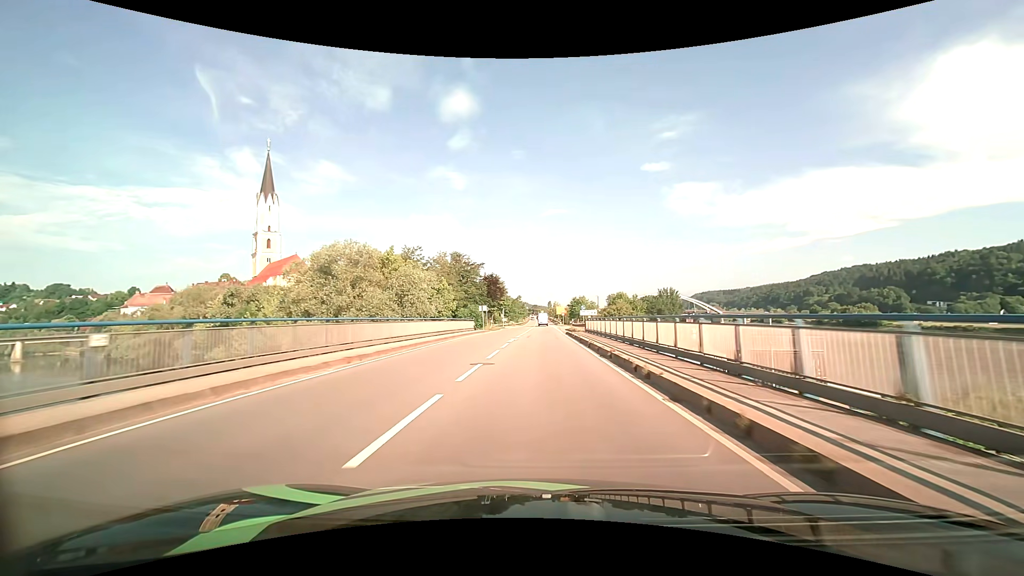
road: primary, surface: asphalt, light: Day
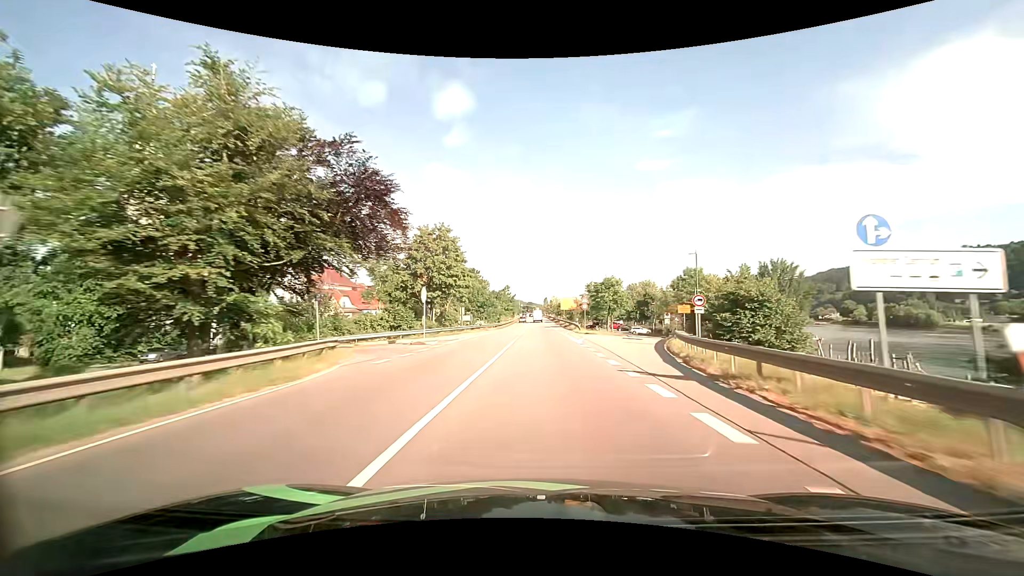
(+0.2, +58.5) m; +1°
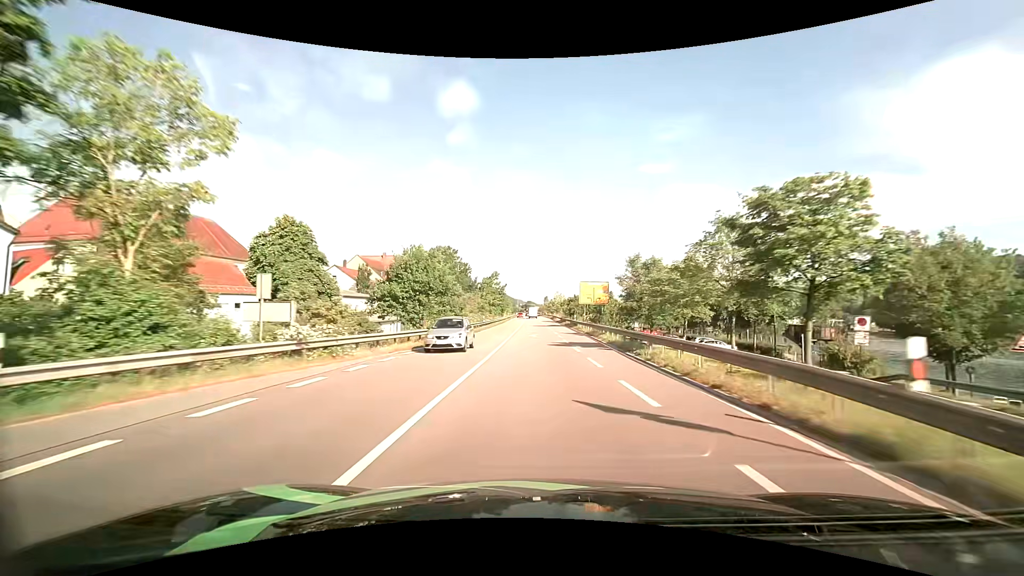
(0.0, +46.7) m; 0°
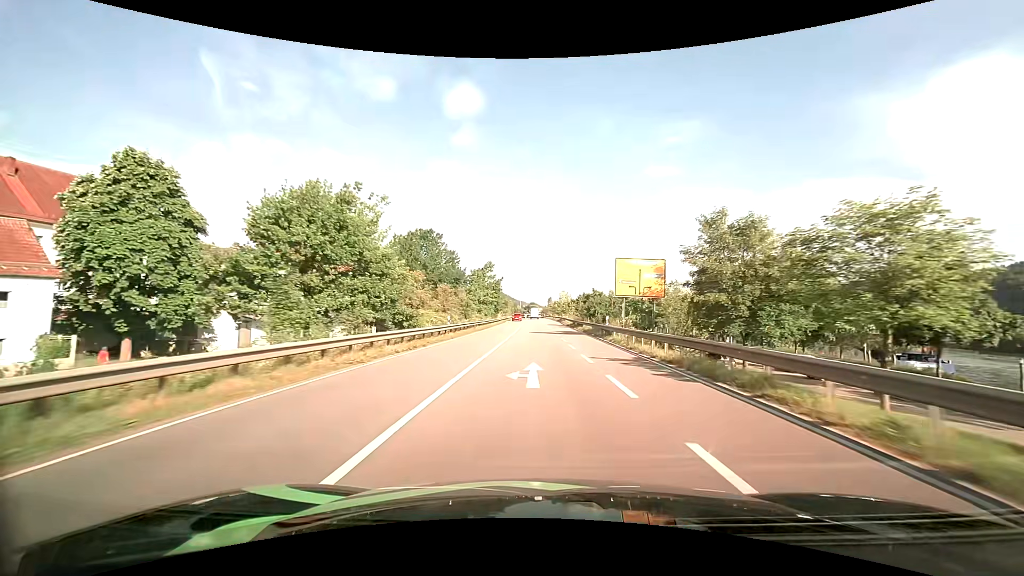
(-0.1, +23.4) m; 0°
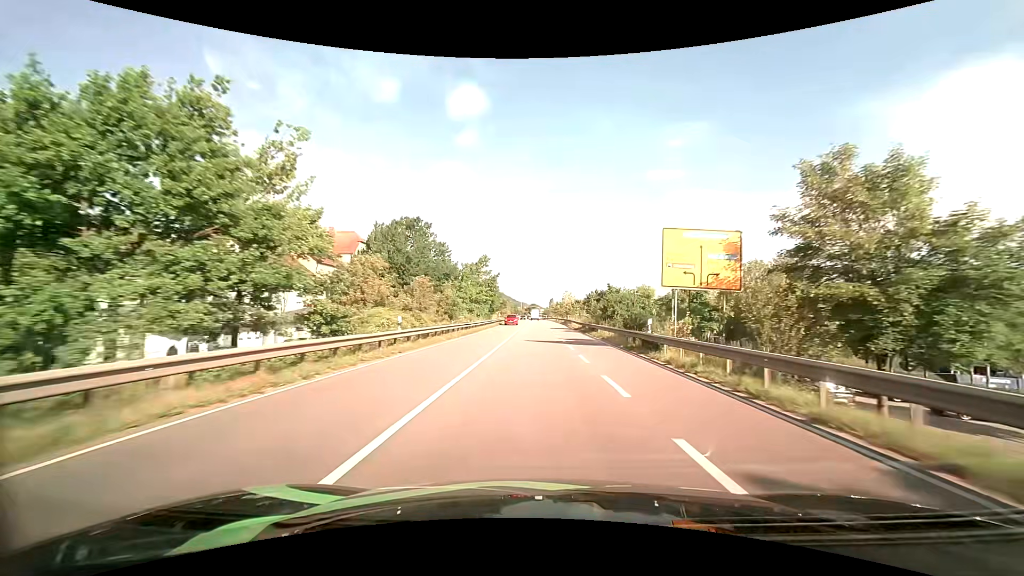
(0.0, +11.7) m; 0°
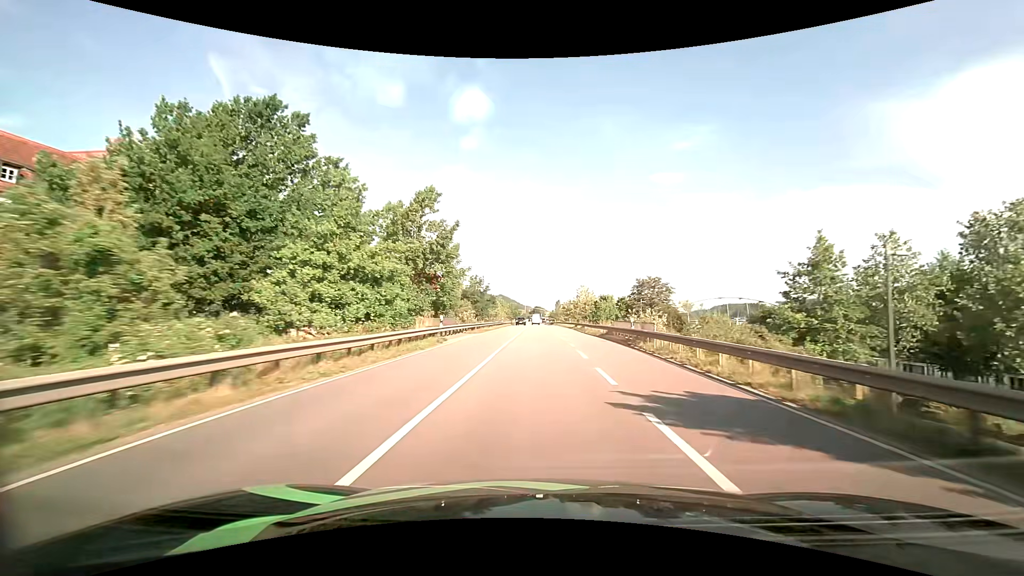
(-0.2, +46.4) m; 0°
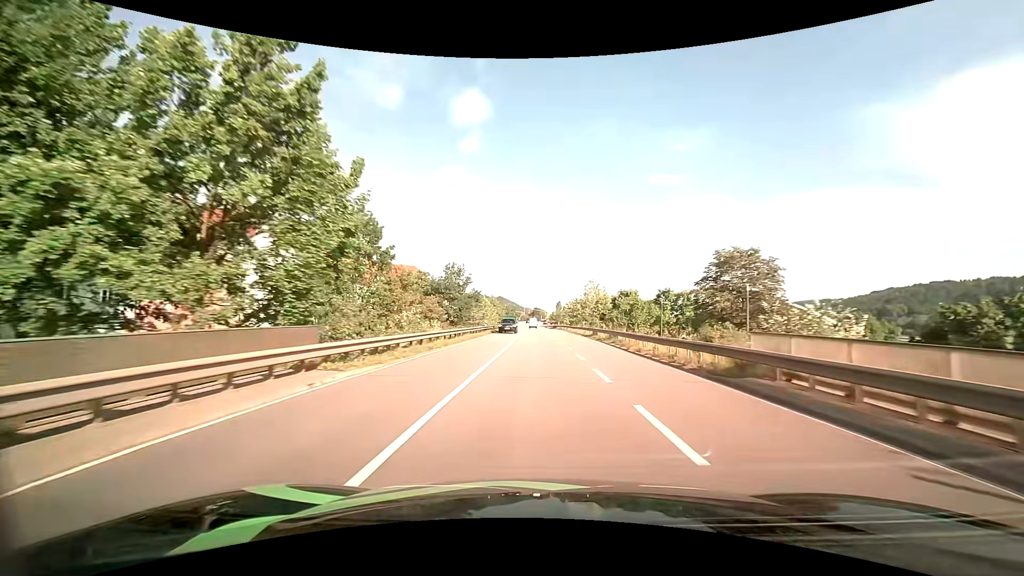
(0.0, +23.2) m; 0°
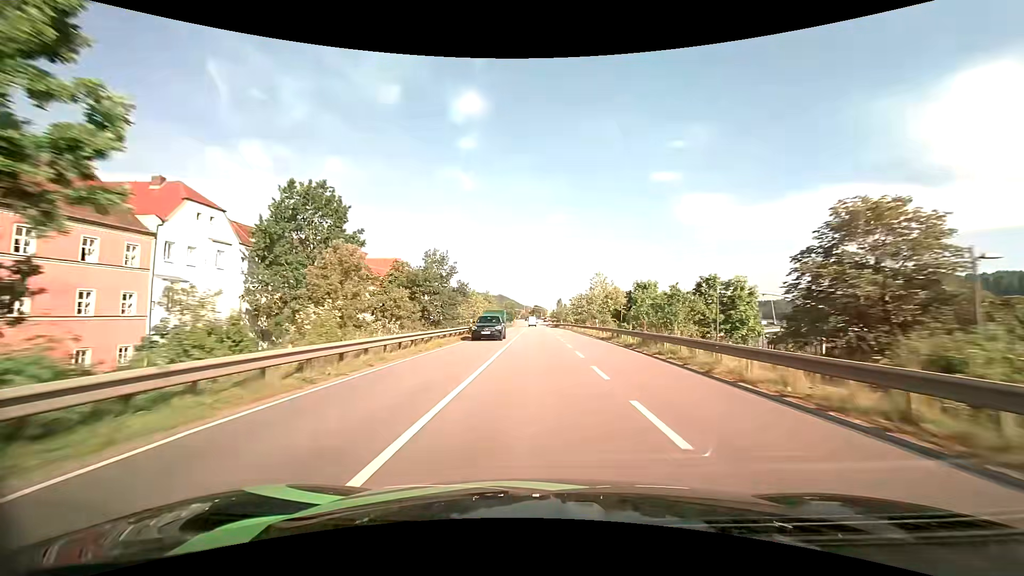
(0.0, +11.6) m; 0°
(0, +10) (0, +20) (0, +30) (0, +40) (0, +50) (0, +60) (-1, +70) (-1, +80) (-1, +90) (-1, +100) m
